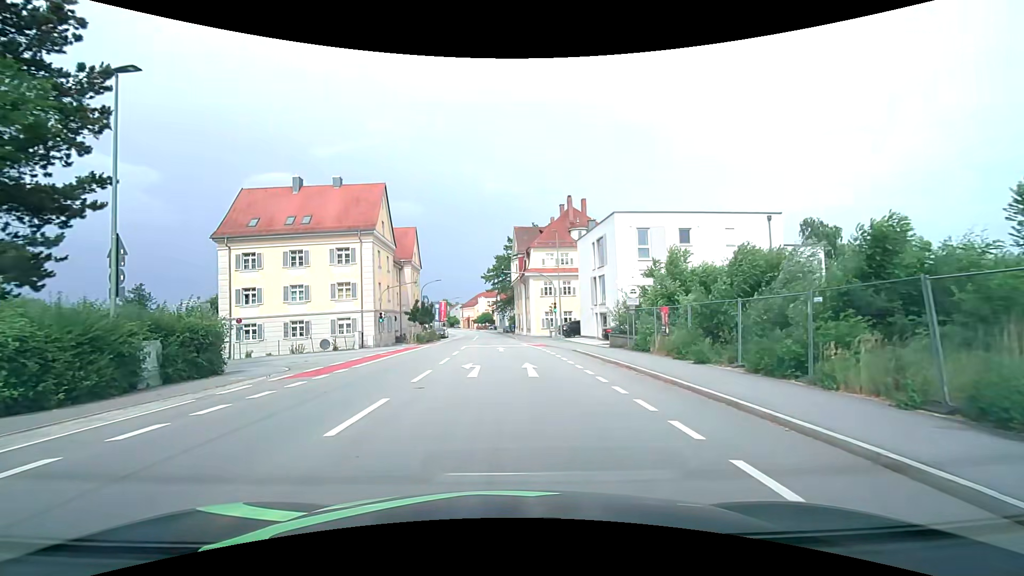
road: tertiary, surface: asphalt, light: Day
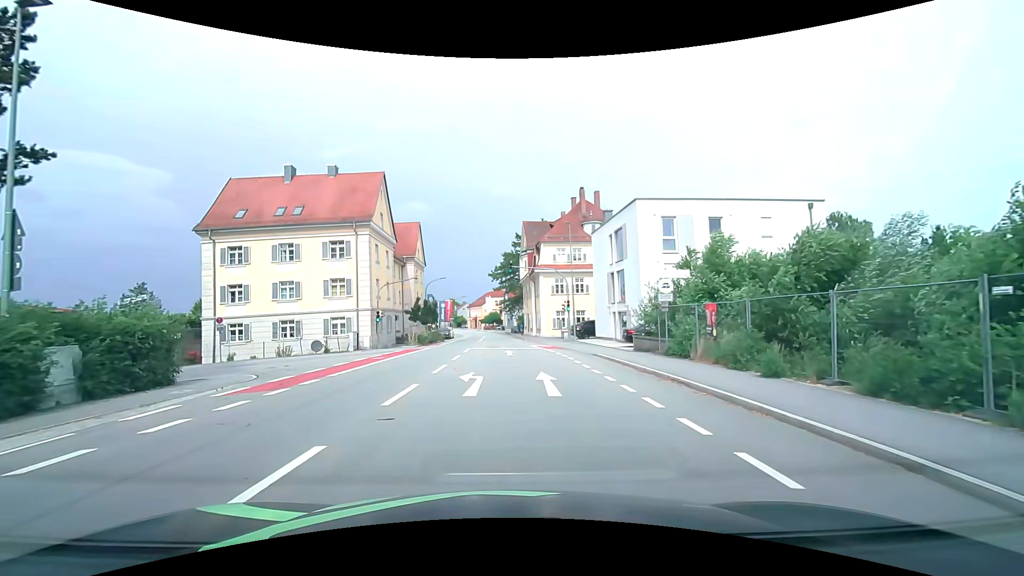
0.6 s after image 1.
(-0.1, +3.7) m; -2°
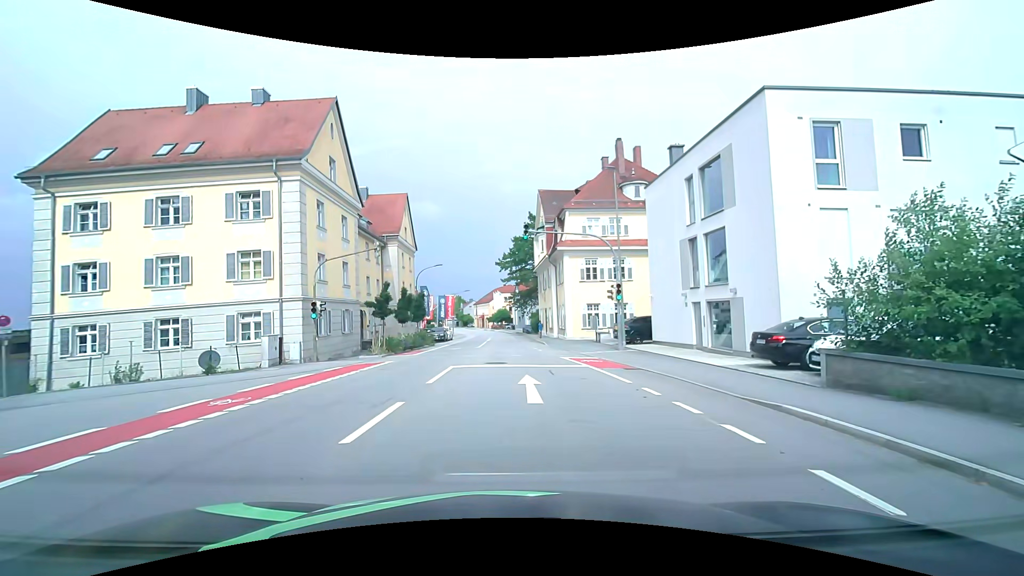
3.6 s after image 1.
(-0.1, +14.4) m; 0°
